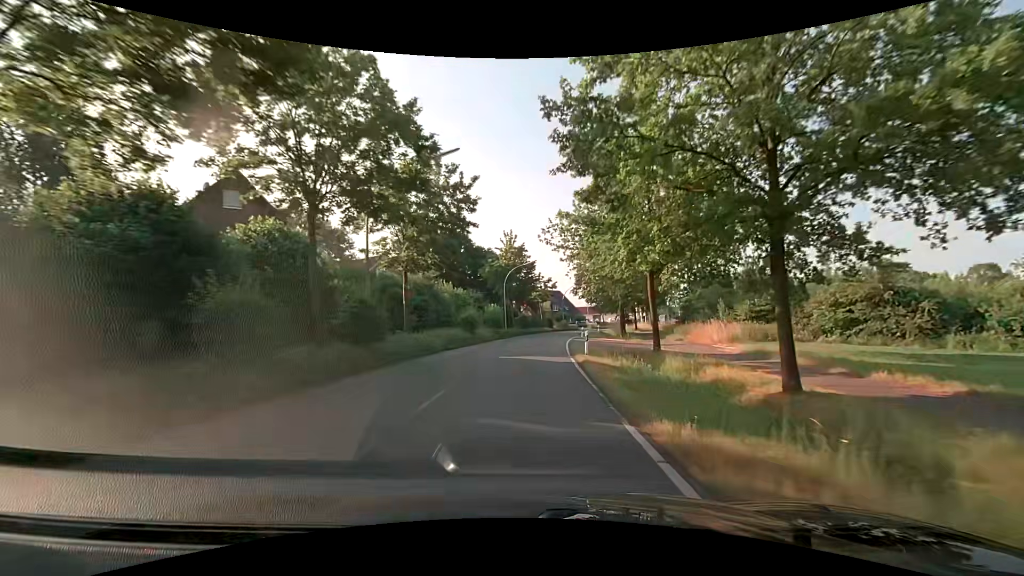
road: secondary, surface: asphalt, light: Day
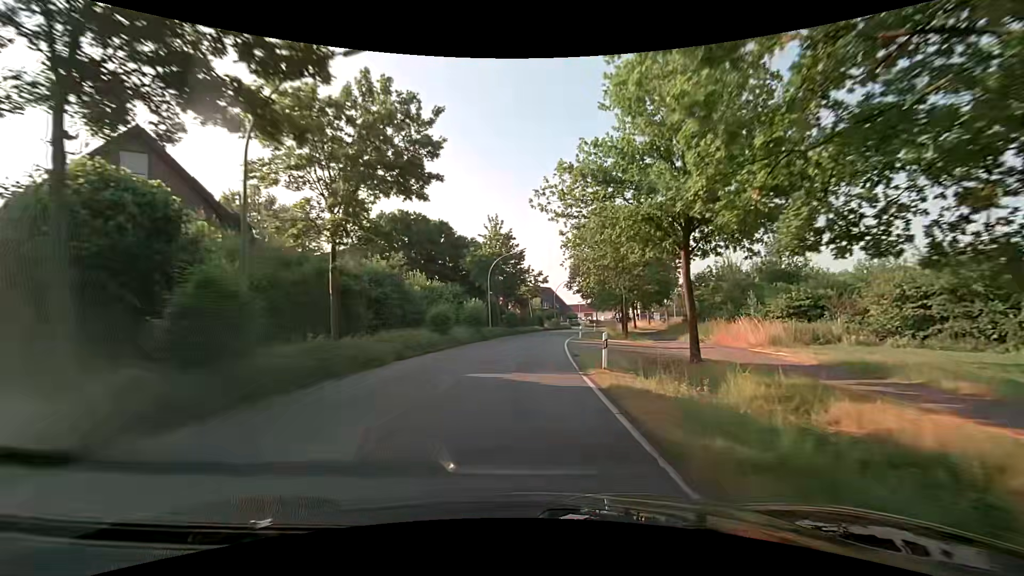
(+0.1, +7.7) m; +1°
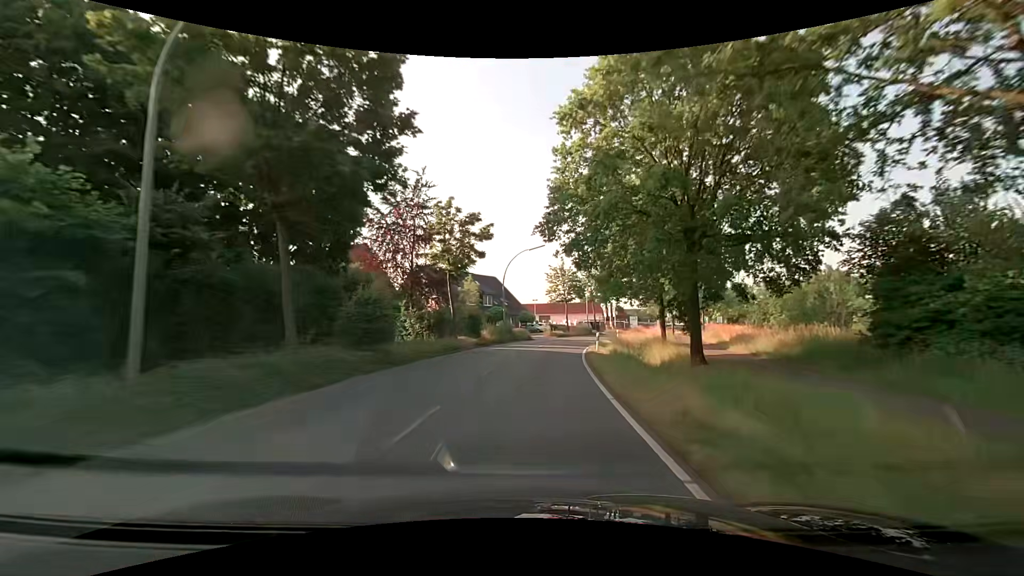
(+1.9, +38.1) m; +6°
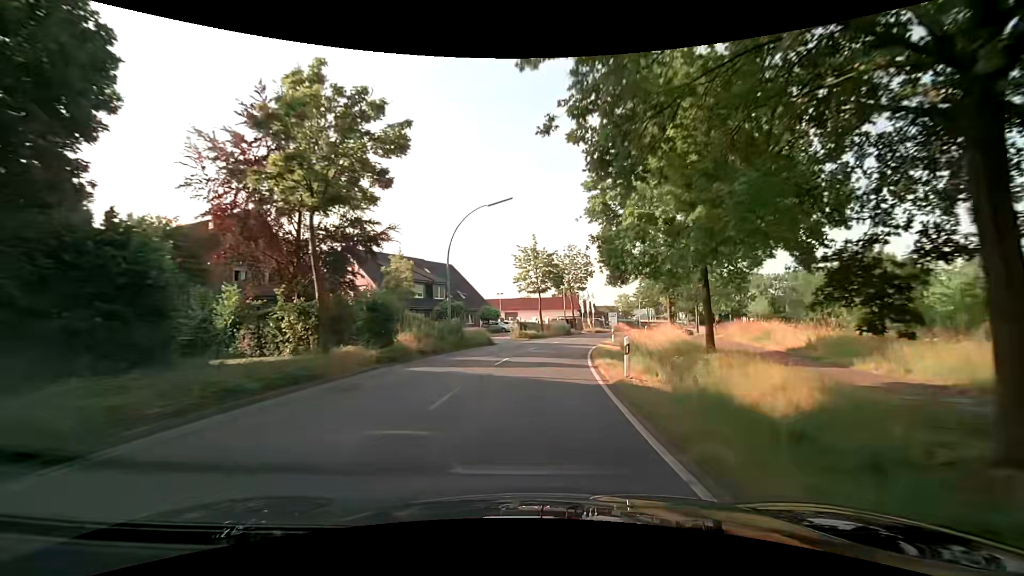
(+0.5, +15.2) m; +3°
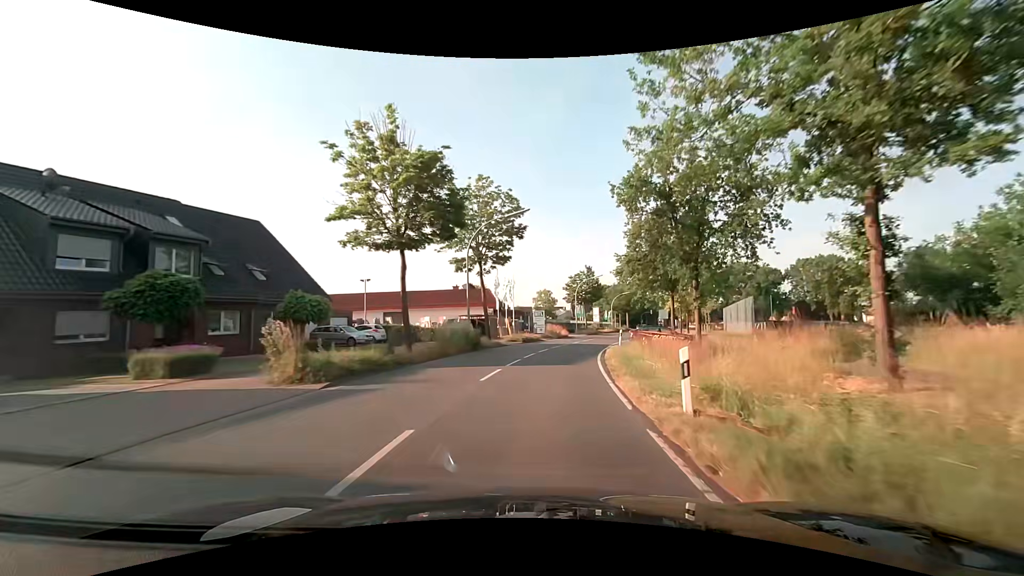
(+2.8, +30.3) m; +11°
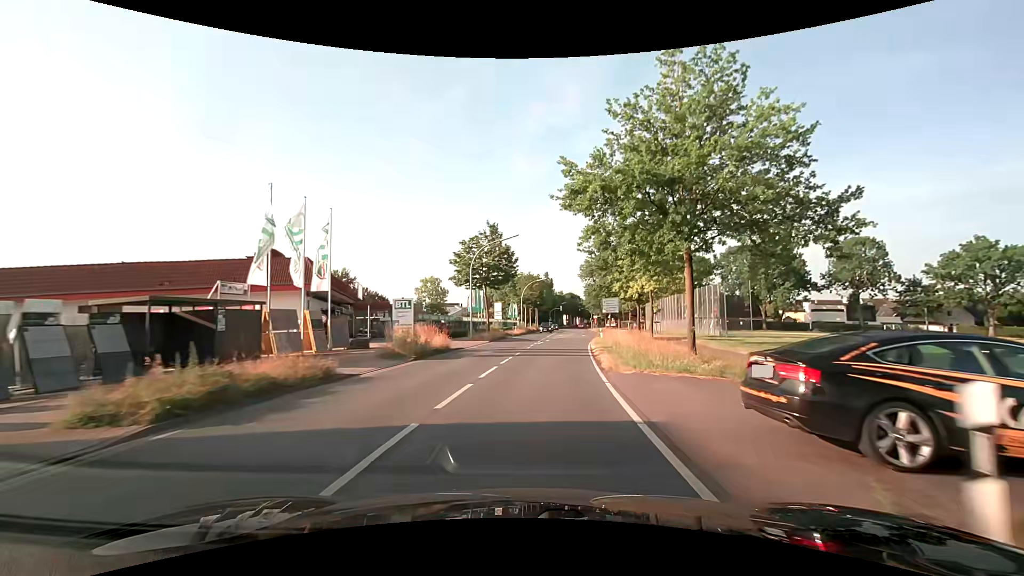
(+3.2, +30.2) m; +12°
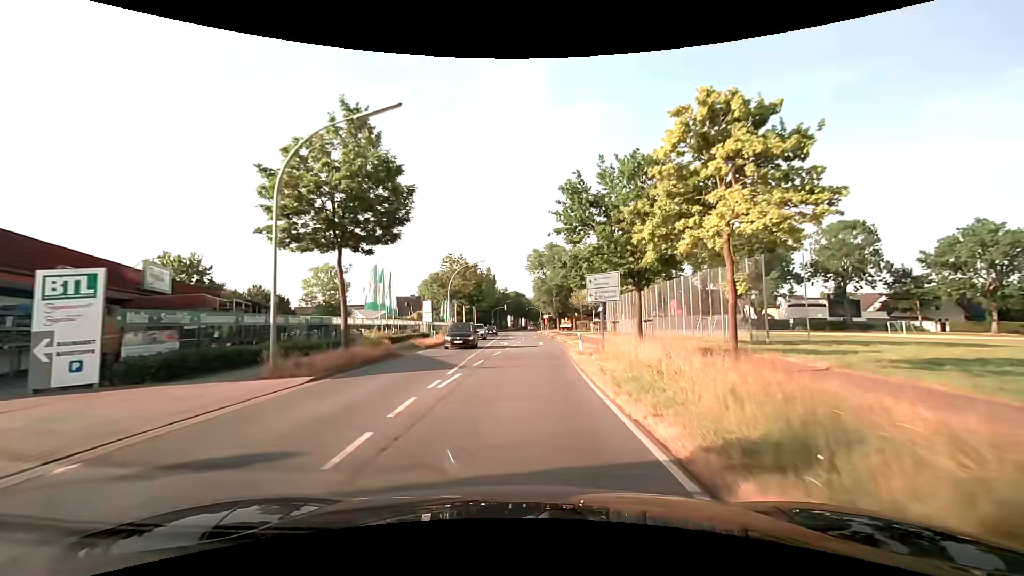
(+1.4, +22.8) m; +6°
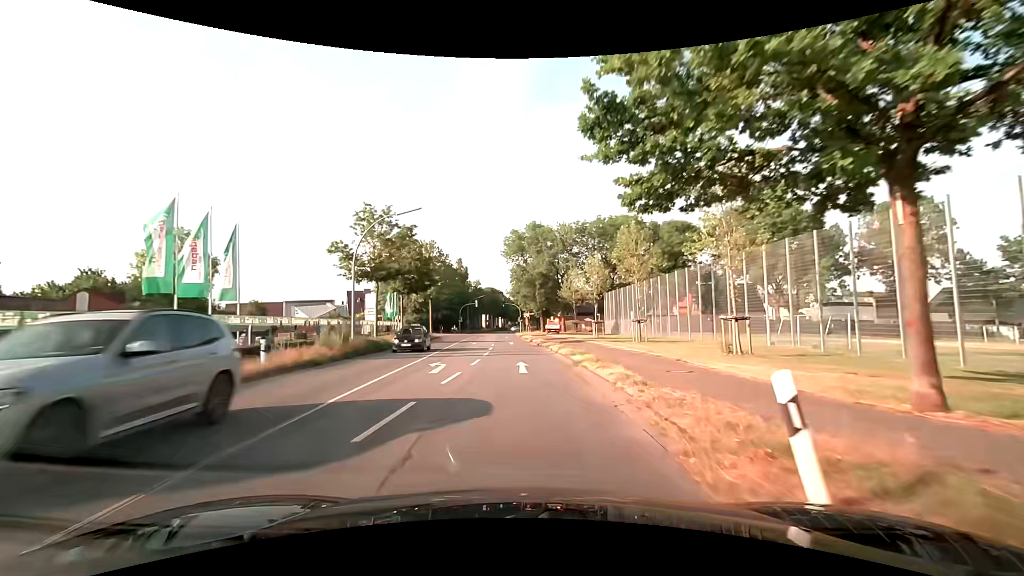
(+0.7, +22.9) m; +3°
(0, +10) (0, +20) (0, +30) (-1, +40) (-1, +50) (-2, +60) (-3, +70) (-3, +80) (-4, +90) (-4, +100) m
